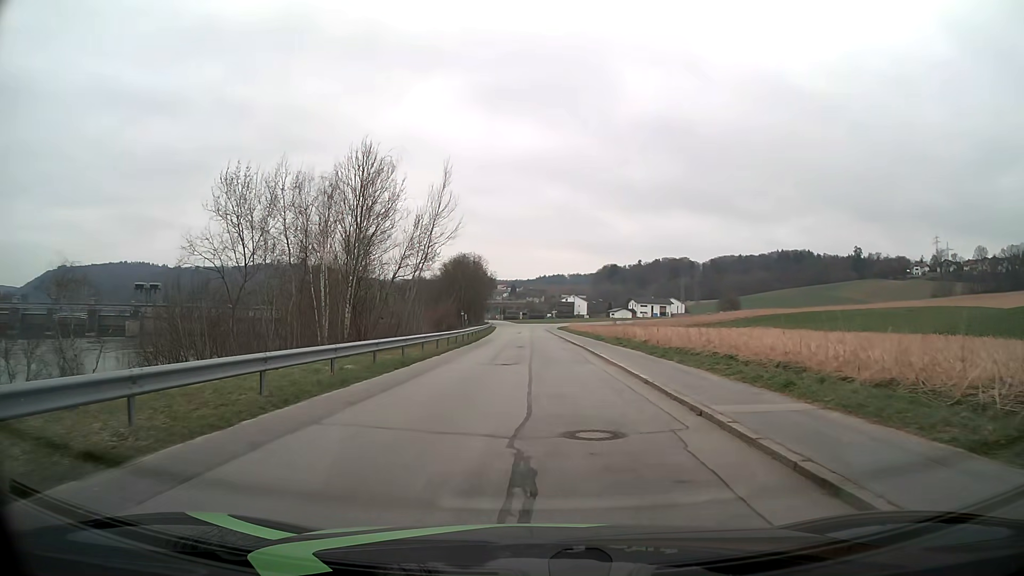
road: residential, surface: asphalt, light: Day
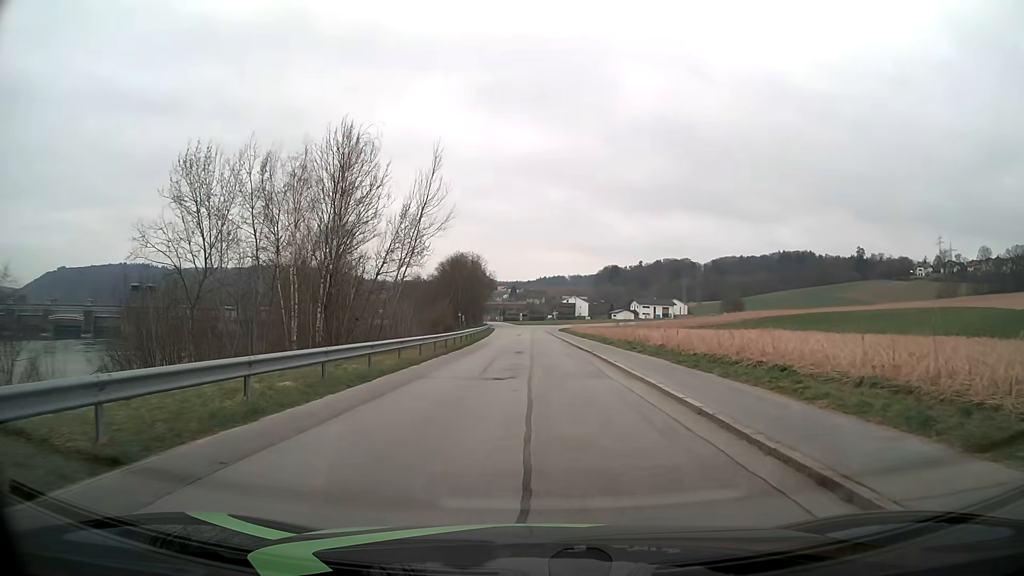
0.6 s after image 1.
(0.0, +4.8) m; 0°
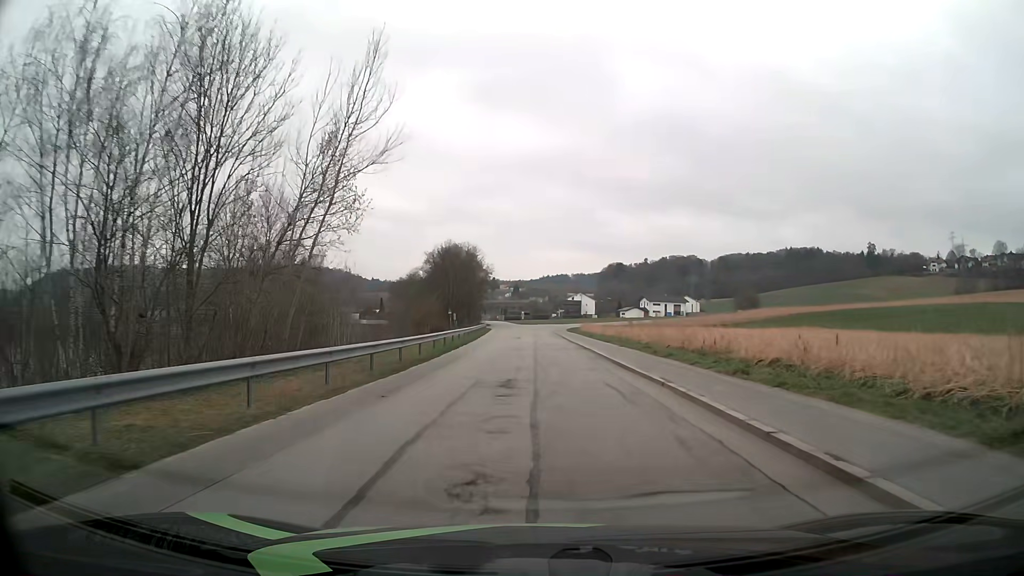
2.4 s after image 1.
(0.0, +16.7) m; +1°
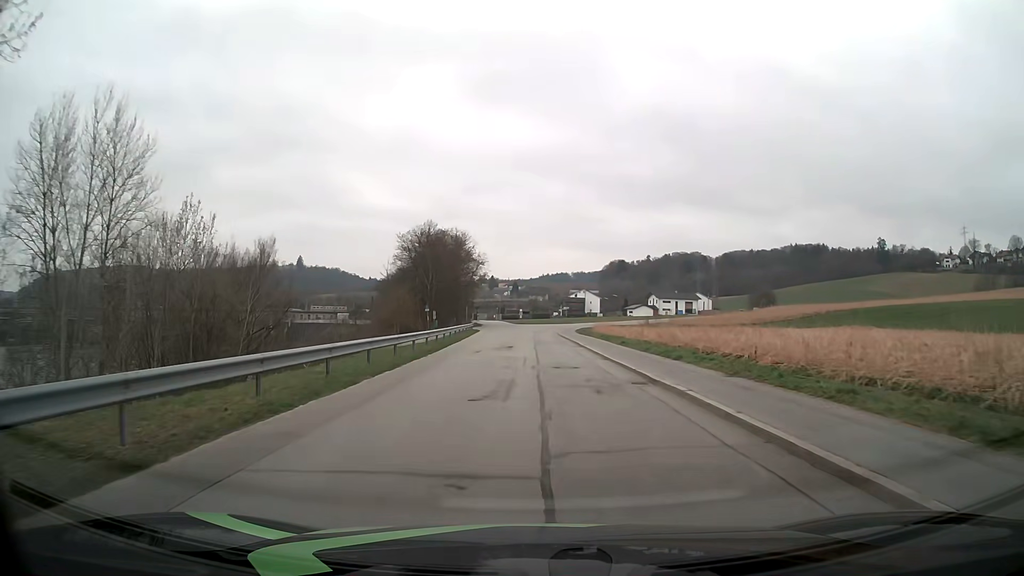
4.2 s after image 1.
(-0.3, +19.7) m; -1°
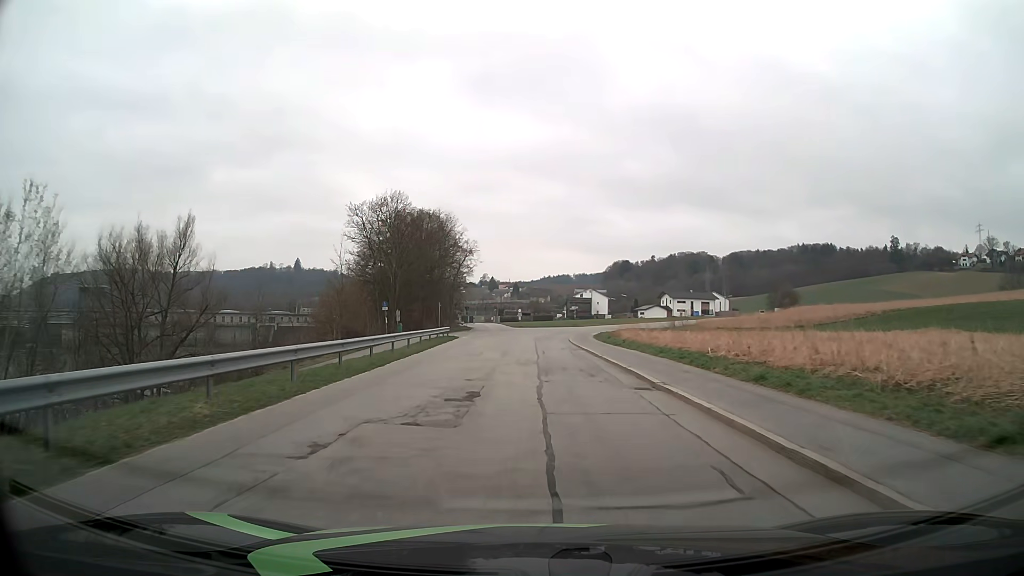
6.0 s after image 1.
(0.0, +21.2) m; 0°
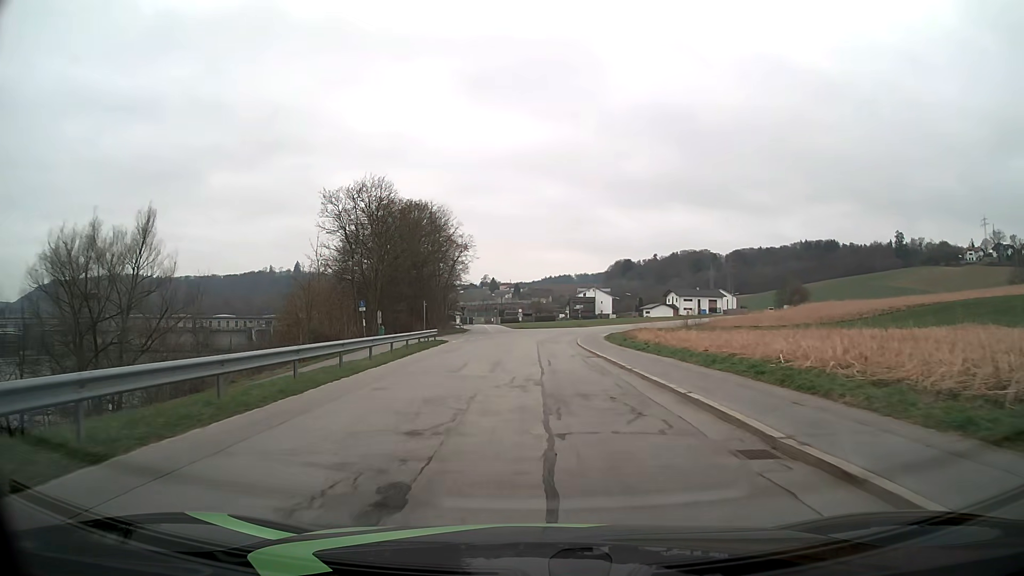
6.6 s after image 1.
(+0.1, +7.3) m; 0°
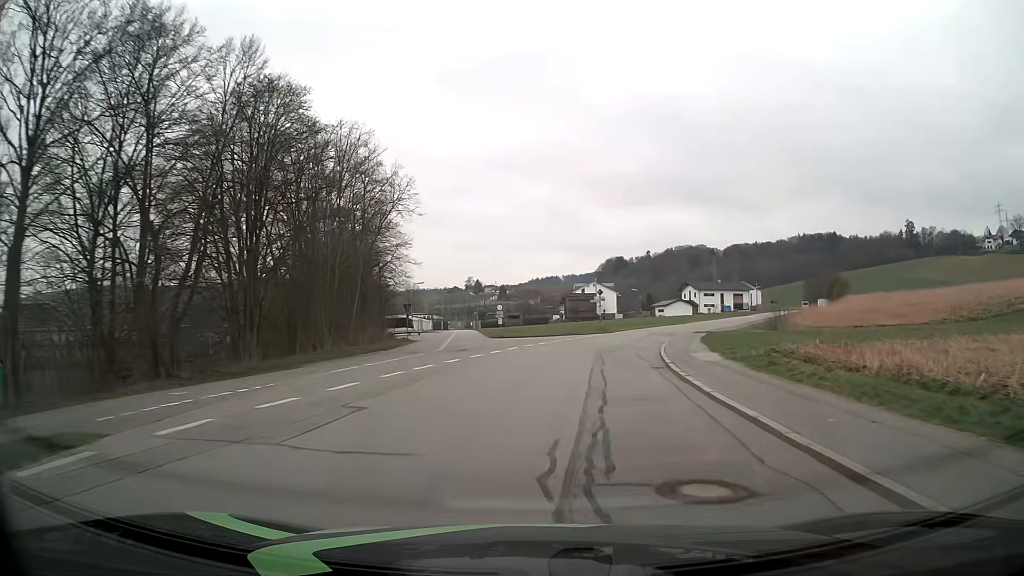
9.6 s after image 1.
(-0.1, +36.9) m; +1°
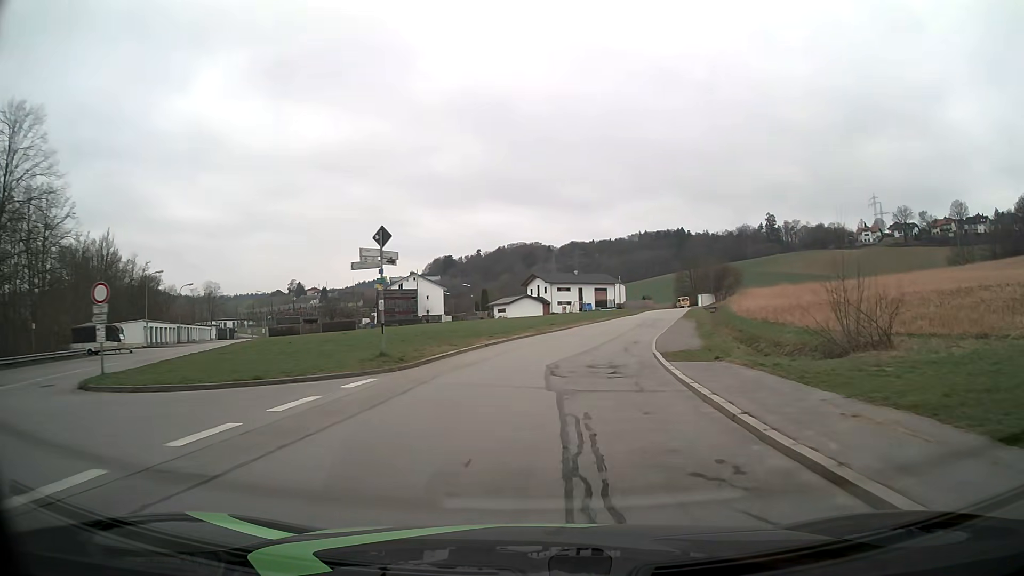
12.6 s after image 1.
(+4.5, +37.1) m; +15°
(0, +10) (+1, +20) (+3, +30) (+5, +40) (+7, +49) (+10, +59) (+13, +69) (+15, +78) (+18, +88) (+20, +98) m
